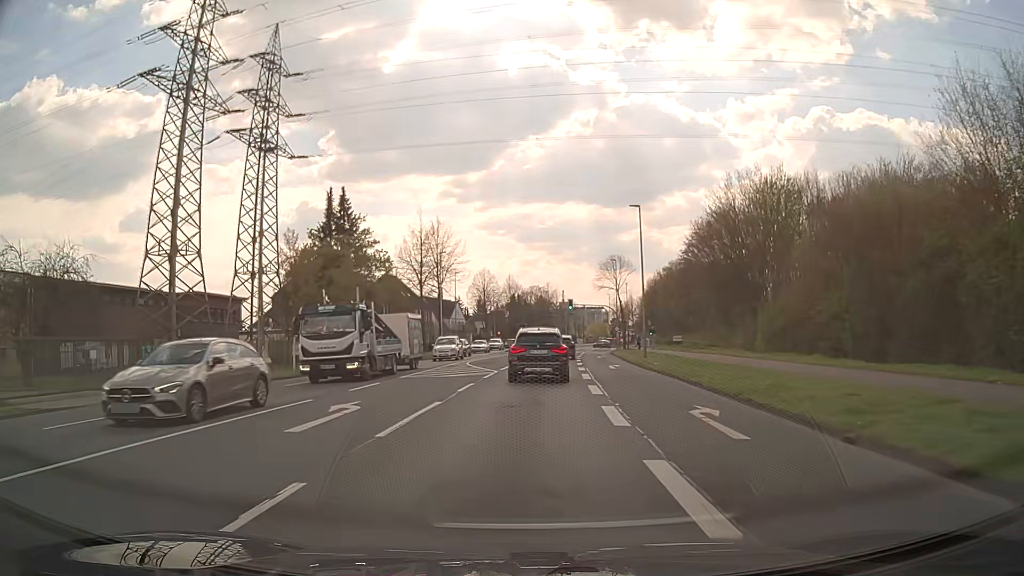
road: secondary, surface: asphalt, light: Day
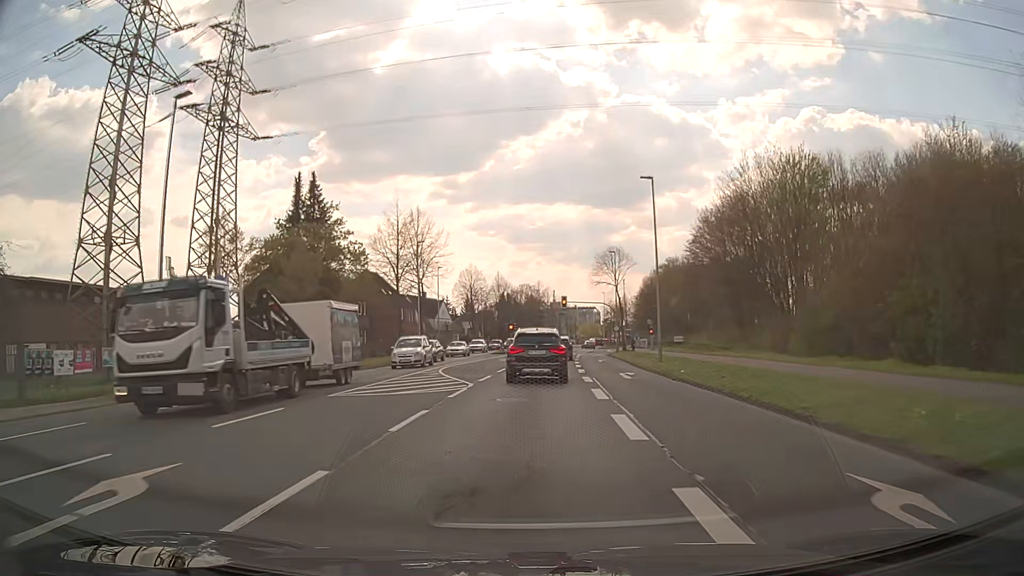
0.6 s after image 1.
(0.0, +7.6) m; +1°
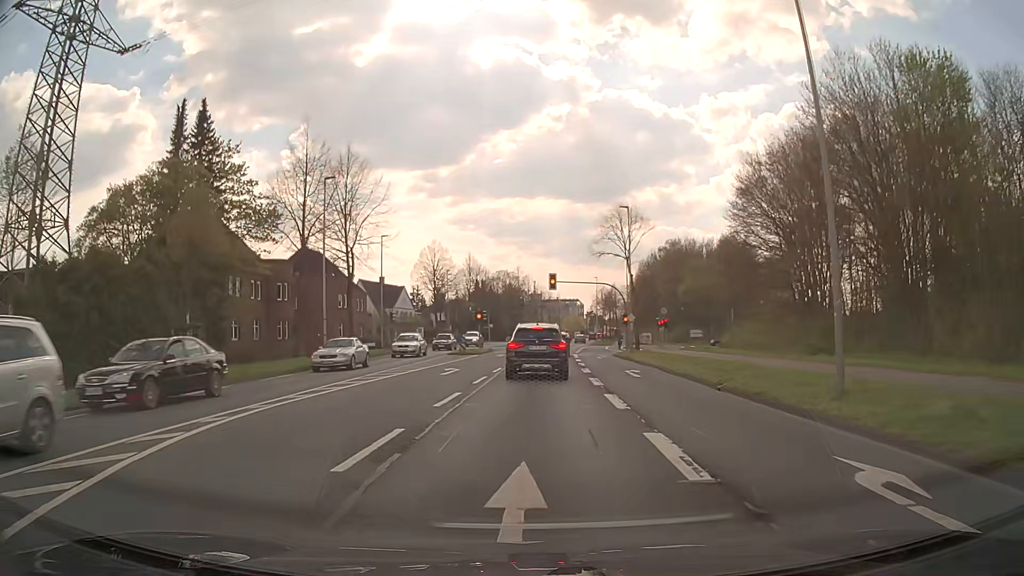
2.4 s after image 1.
(+0.3, +21.1) m; +2°
